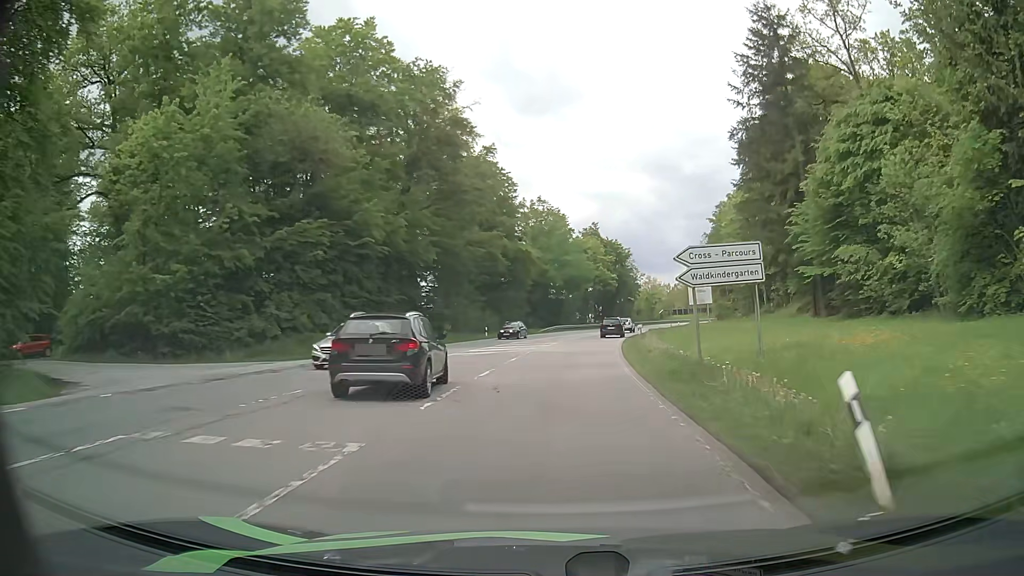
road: secondary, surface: asphalt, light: Day
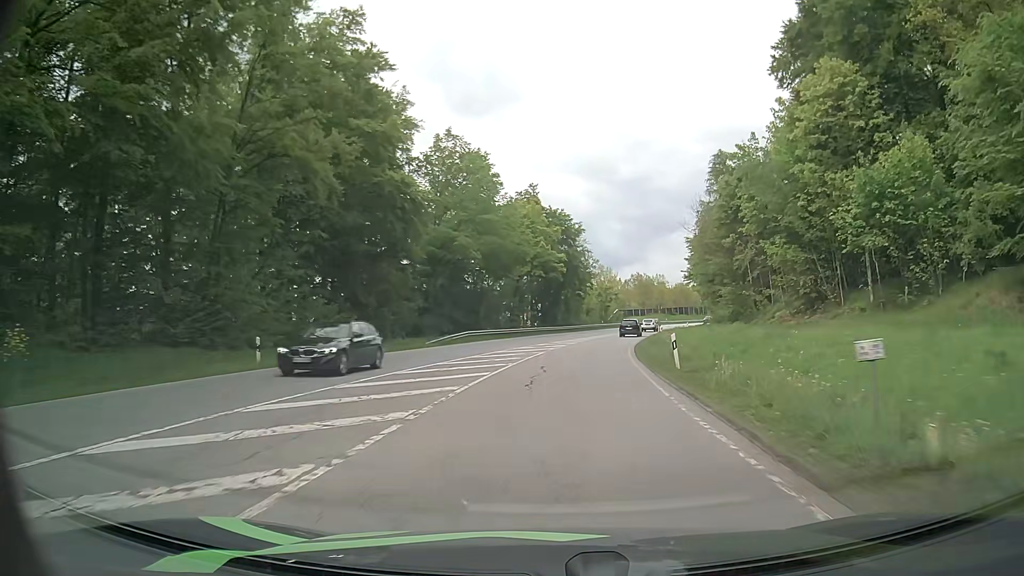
(+1.9, +38.0) m; +6°
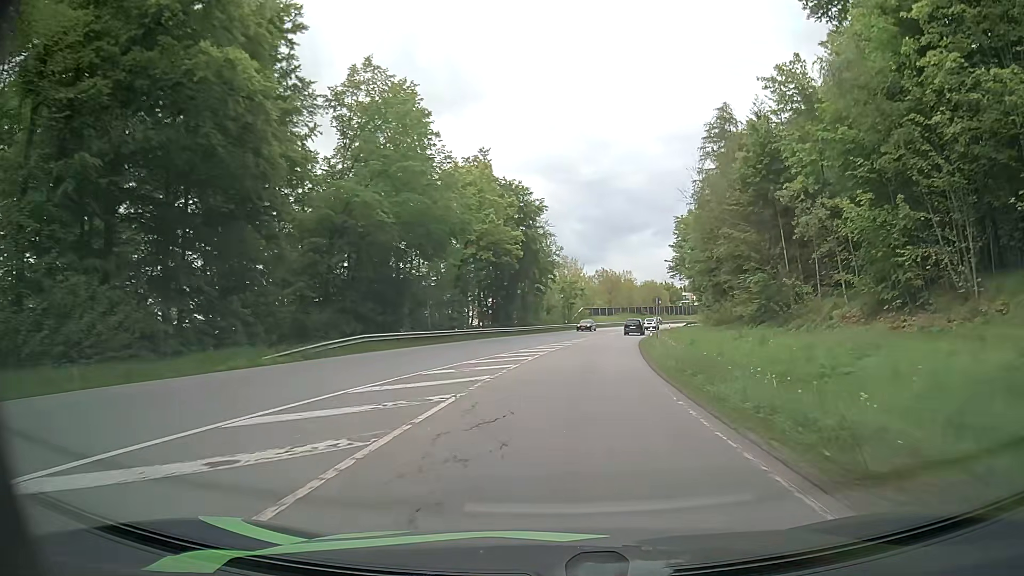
(+0.6, +18.7) m; +3°
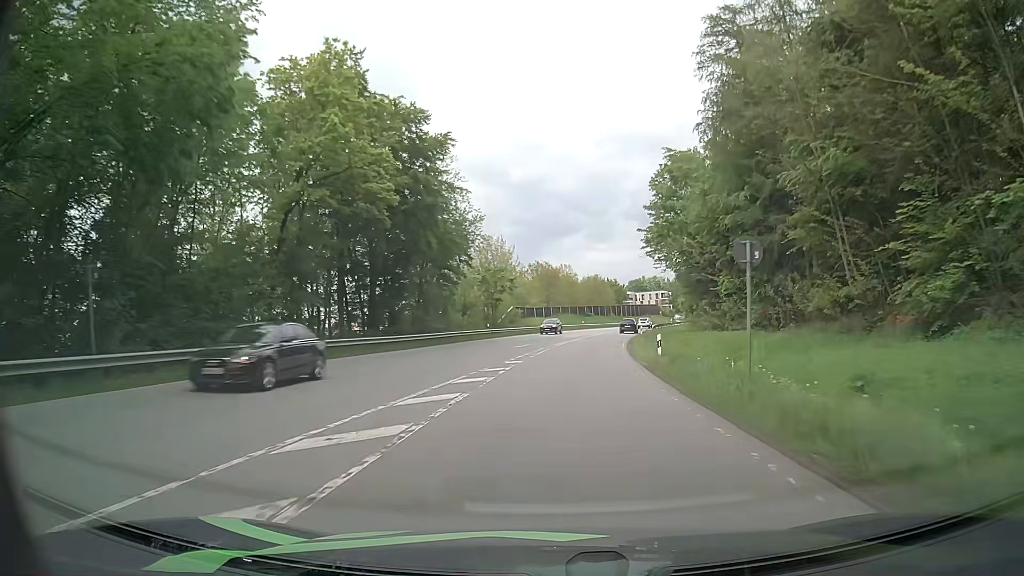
(+1.8, +28.9) m; +6°
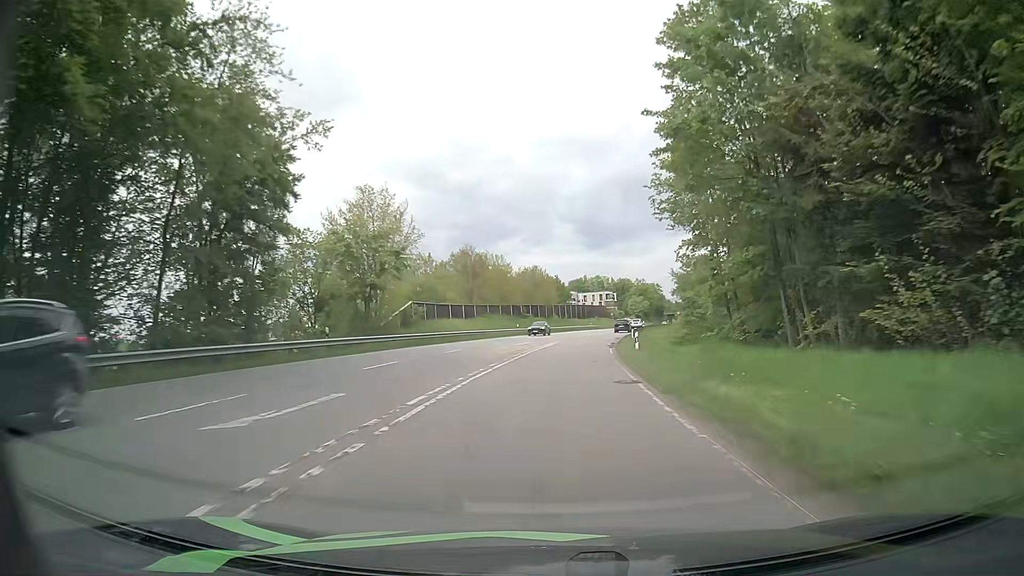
(+1.7, +30.8) m; +6°
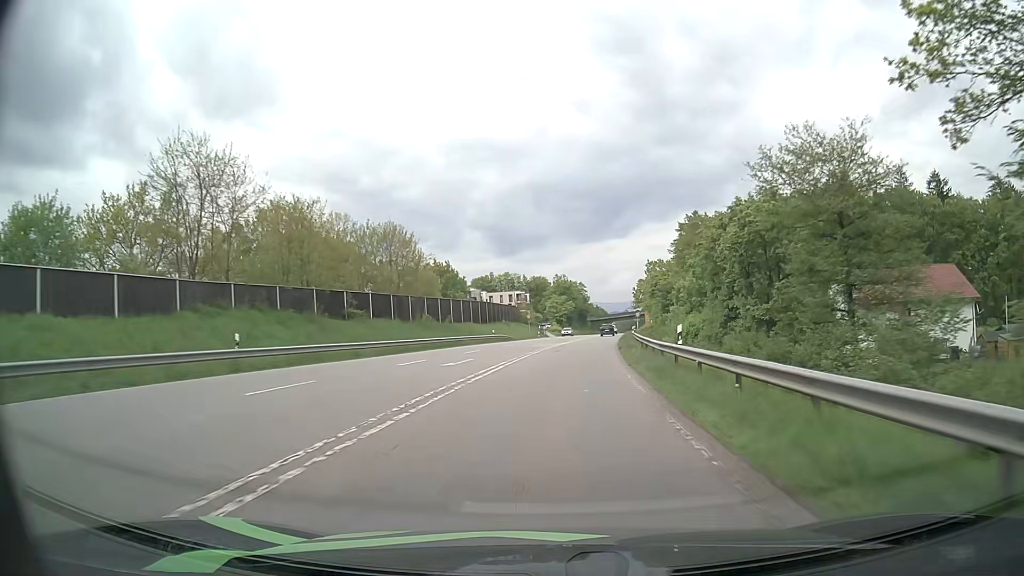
(+4.1, +54.8) m; +8°
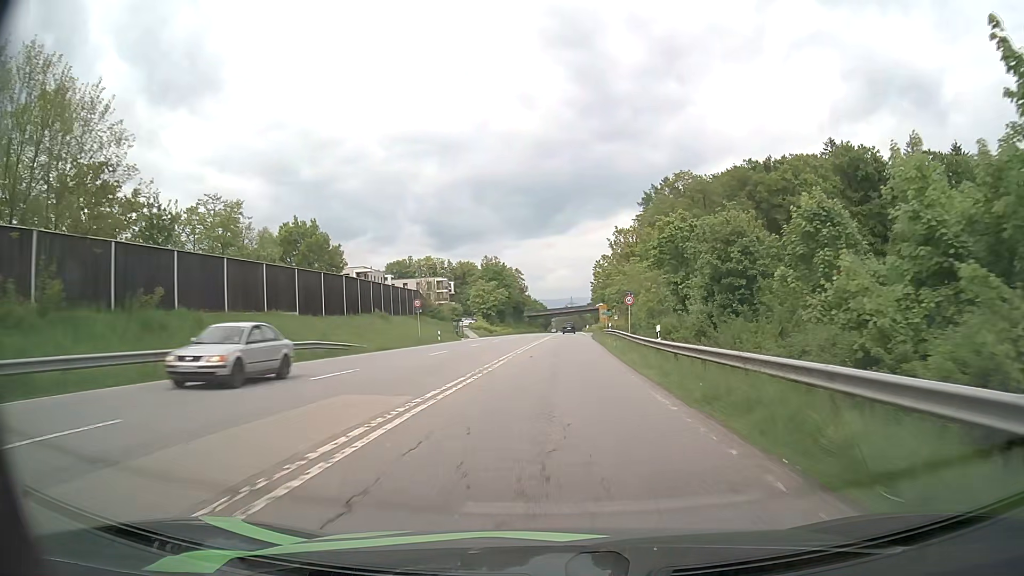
(+2.2, +44.2) m; +5°
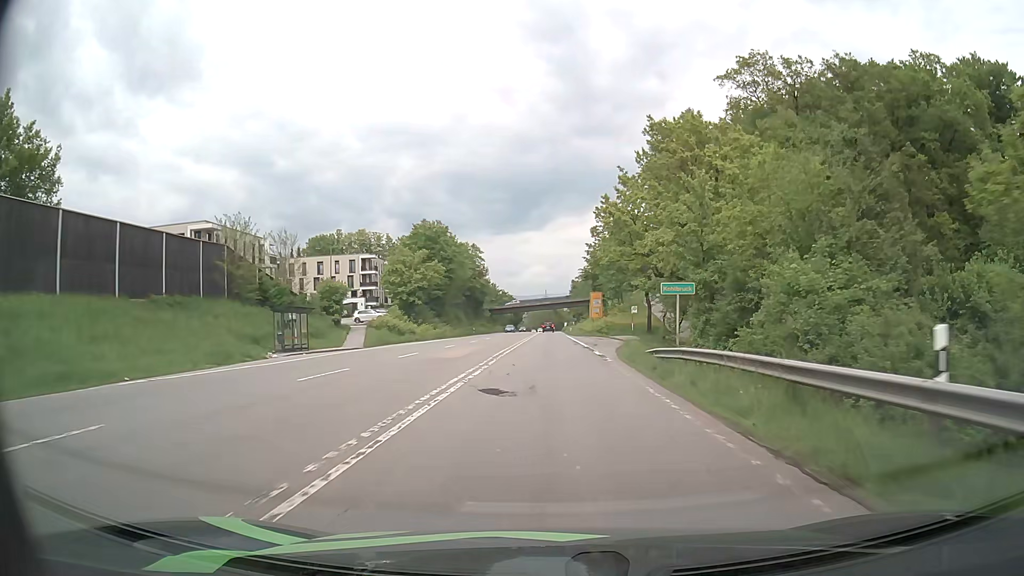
(+1.2, +50.5) m; +3°
(0, +10) (0, +20) (0, +30) (0, +40) (0, +50) (0, +60) (0, +70) (0, +80) (0, +90) (0, +100) m
